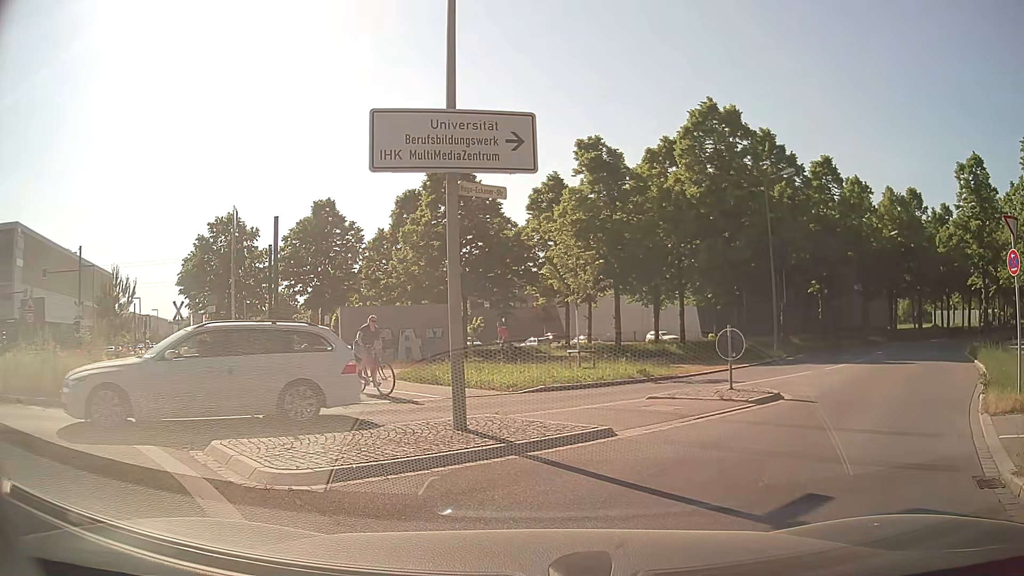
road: secondary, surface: asphalt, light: Day
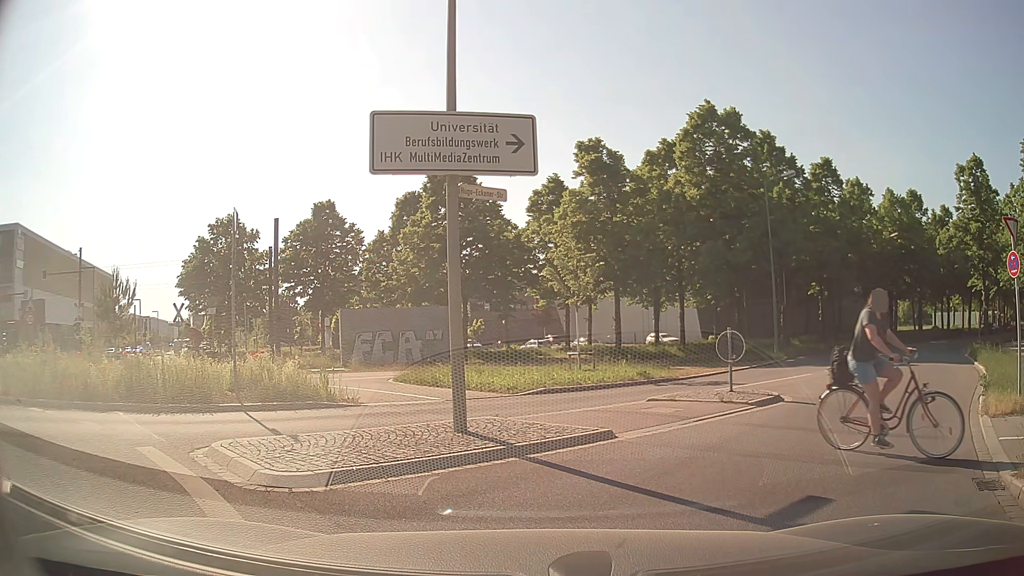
(0.0, +0.1) m; 0°
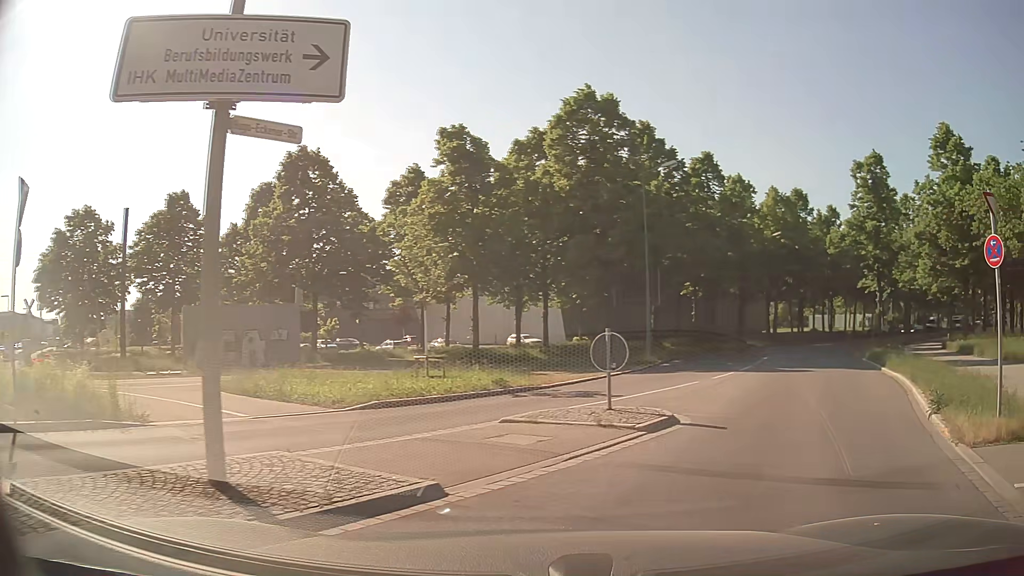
(+0.1, +3.1) m; +8°
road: residential
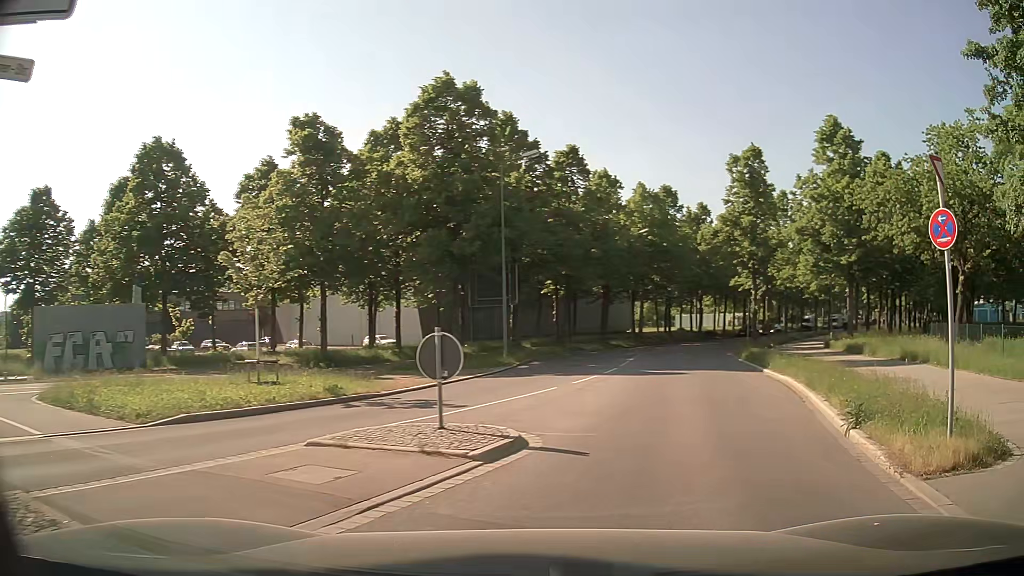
(+0.2, +2.2) m; +11°
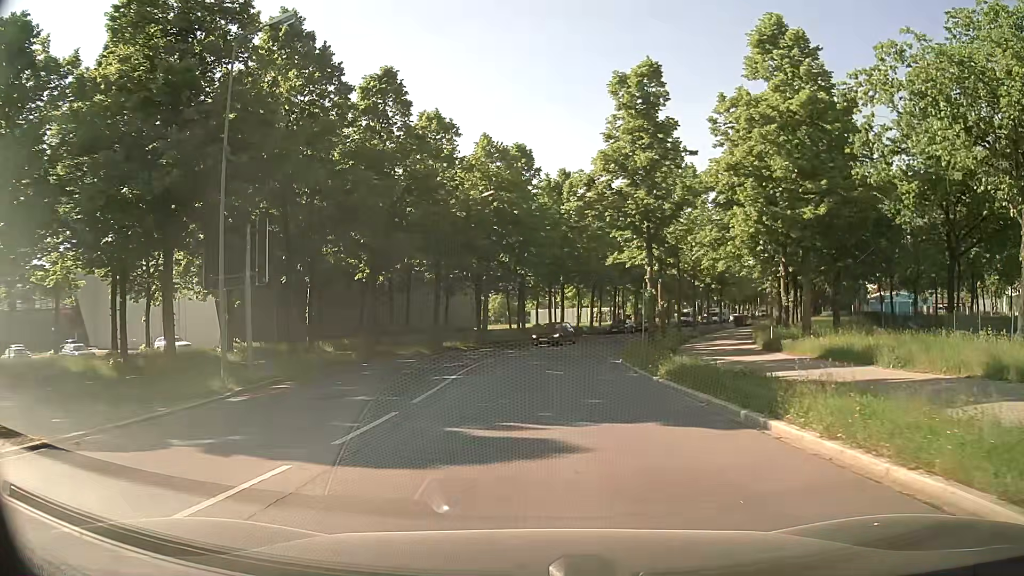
(+3.1, +14.8) m; +14°
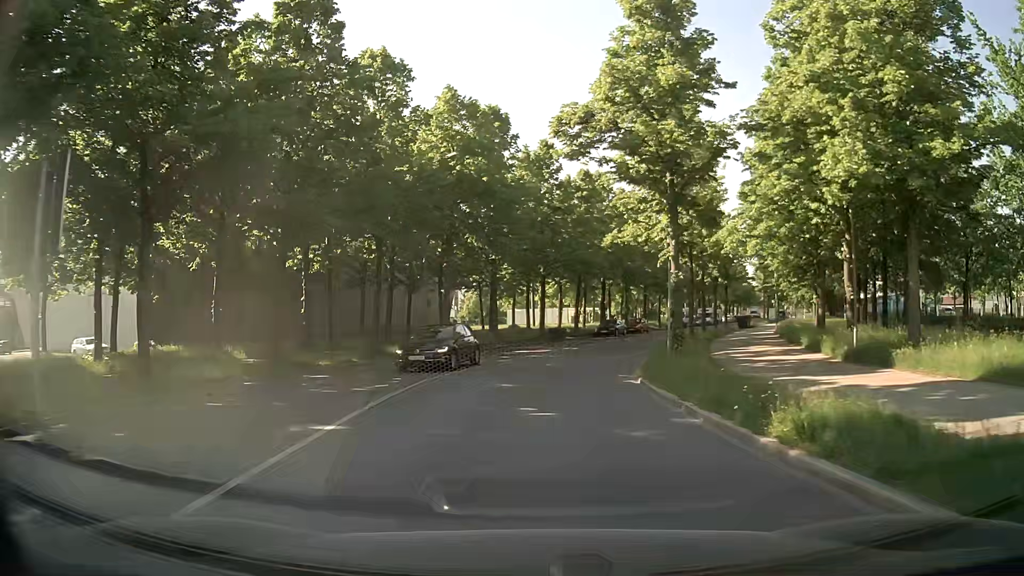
(+0.2, +9.8) m; +2°
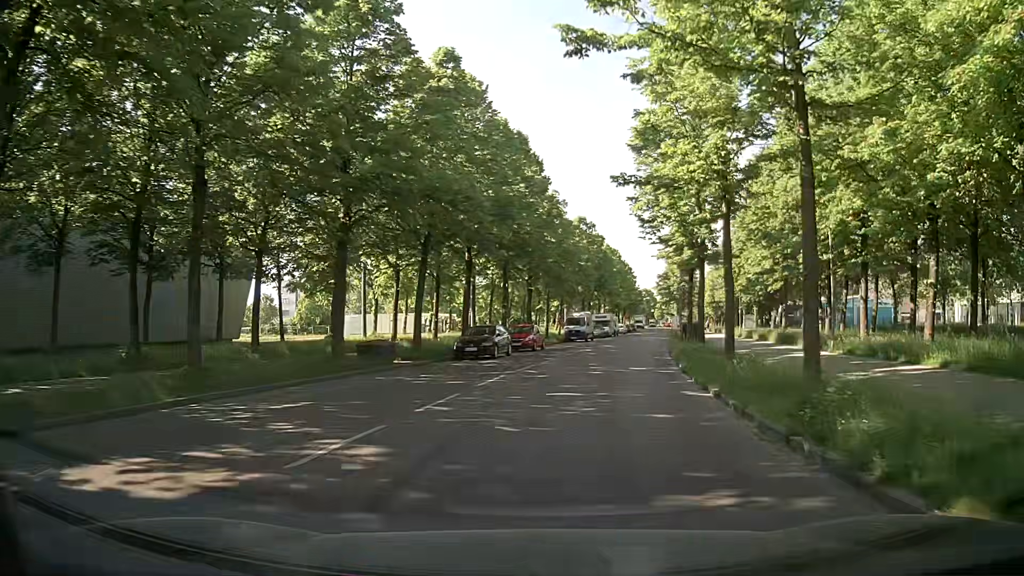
(+1.7, +27.4) m; +11°
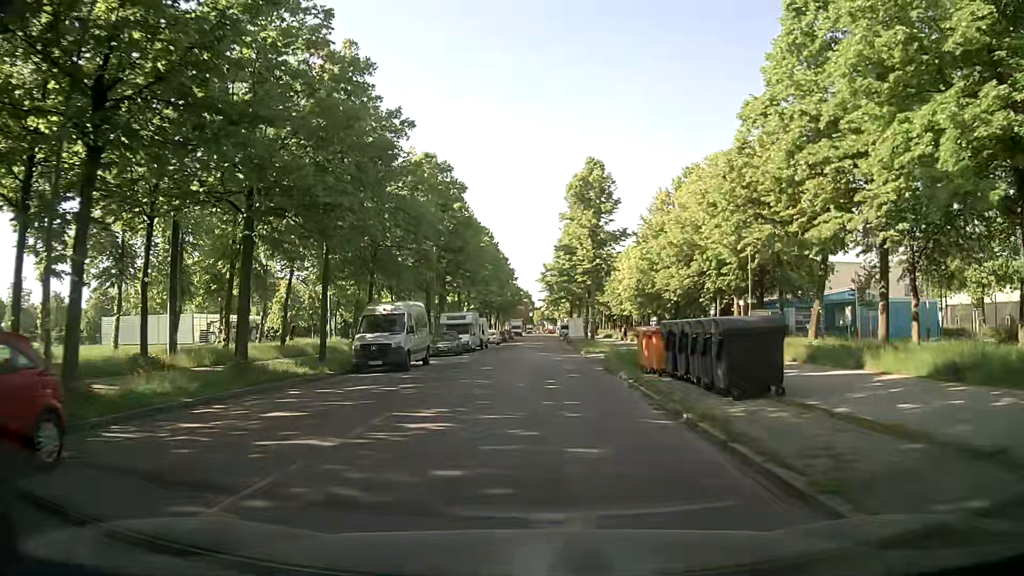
(+4.7, +32.8) m; +12°
(0, +10) (0, +20) (0, +30) (+1, +40) (+1, +50) (+1, +60) (+1, +70) (+1, +80) (+2, +90) (+2, +100) m
